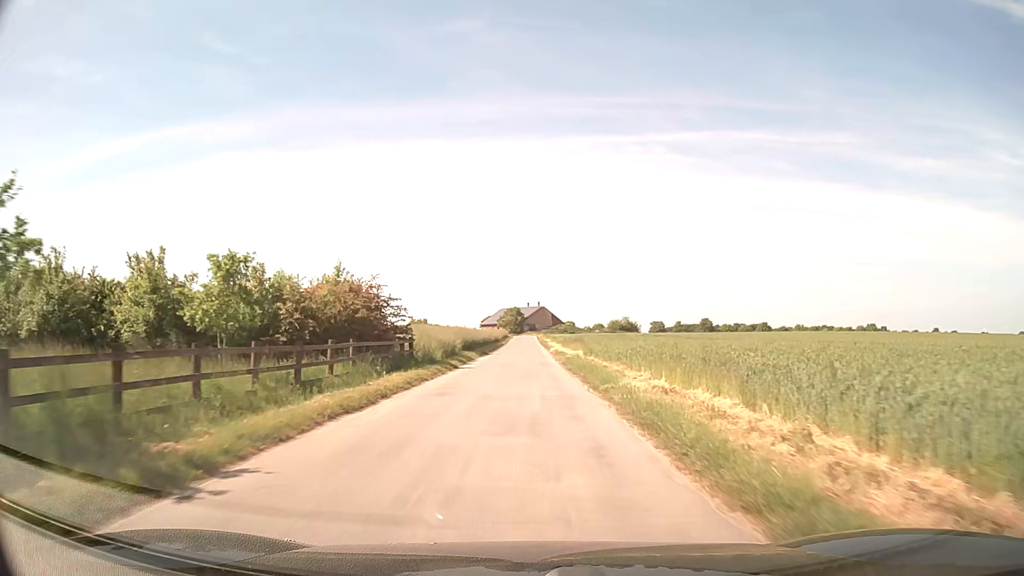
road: unclassified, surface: asphalt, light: Day
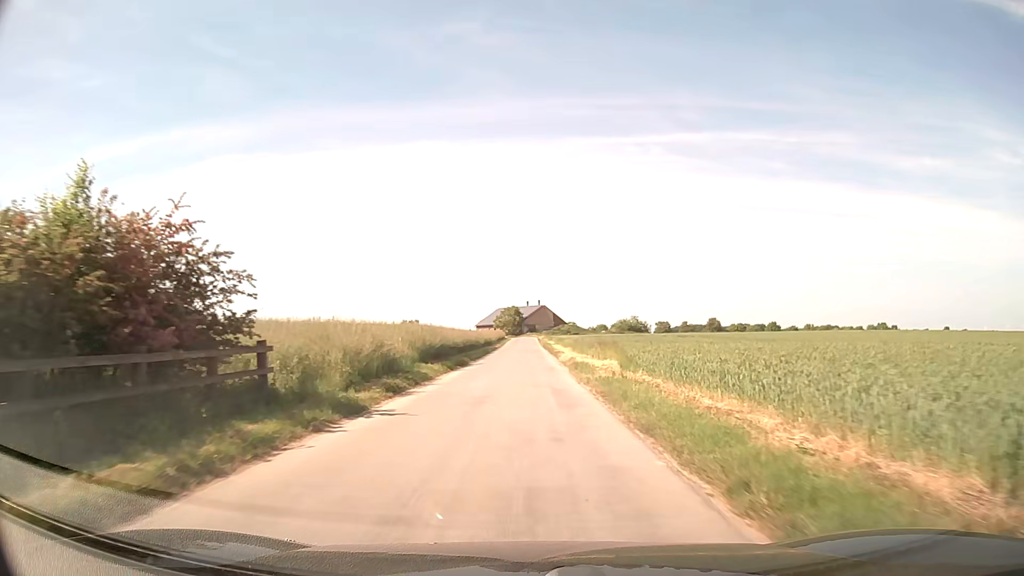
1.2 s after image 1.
(0.0, +17.6) m; 0°
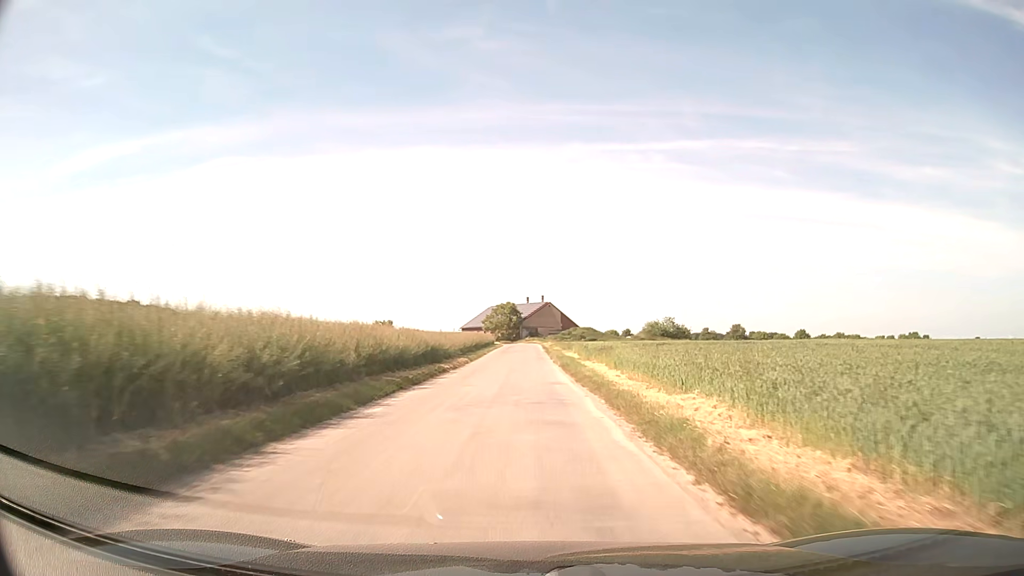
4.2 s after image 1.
(+0.1, +44.9) m; 0°
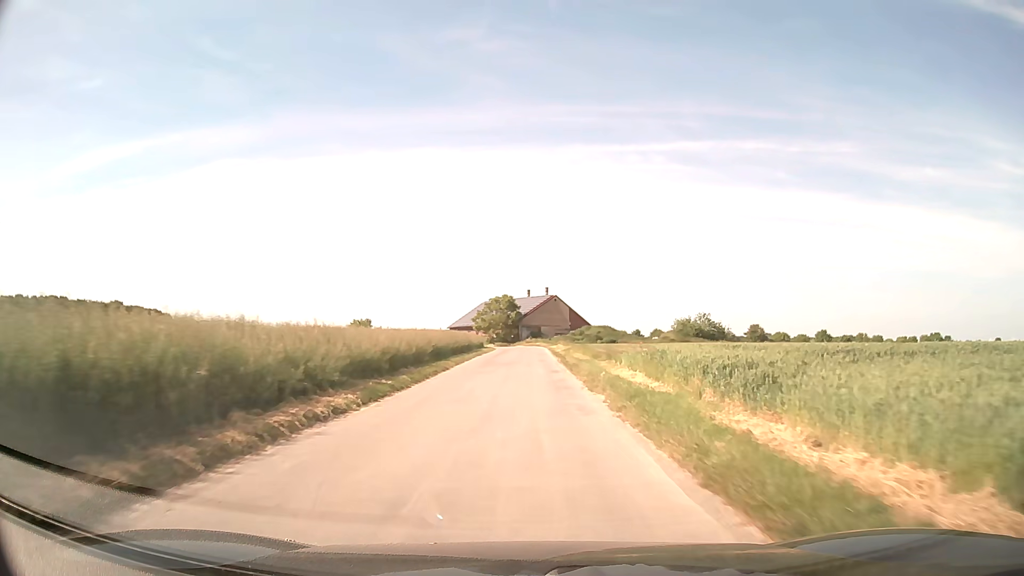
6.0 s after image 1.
(0.0, +26.8) m; 0°
